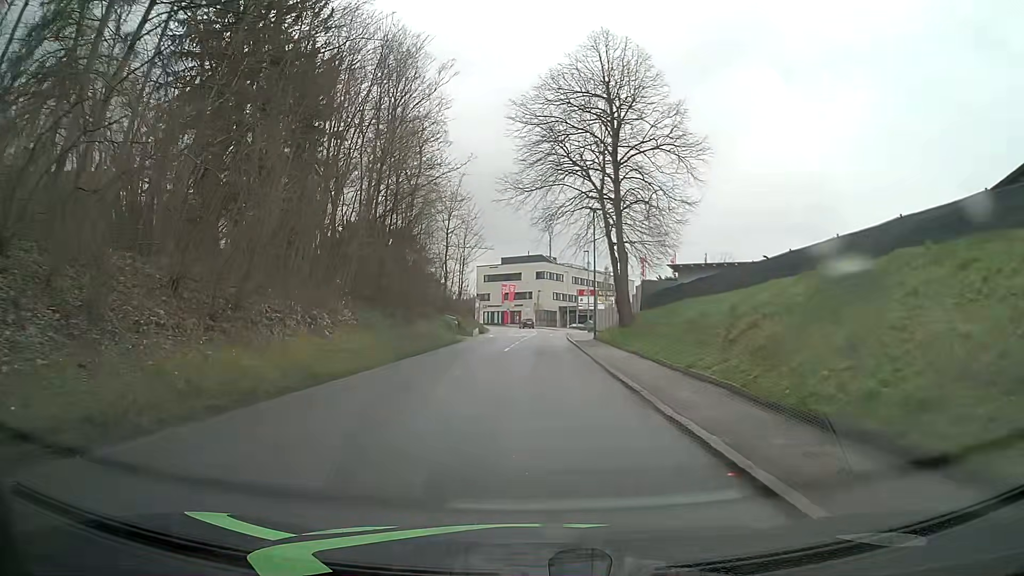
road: tertiary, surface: asphalt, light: Day
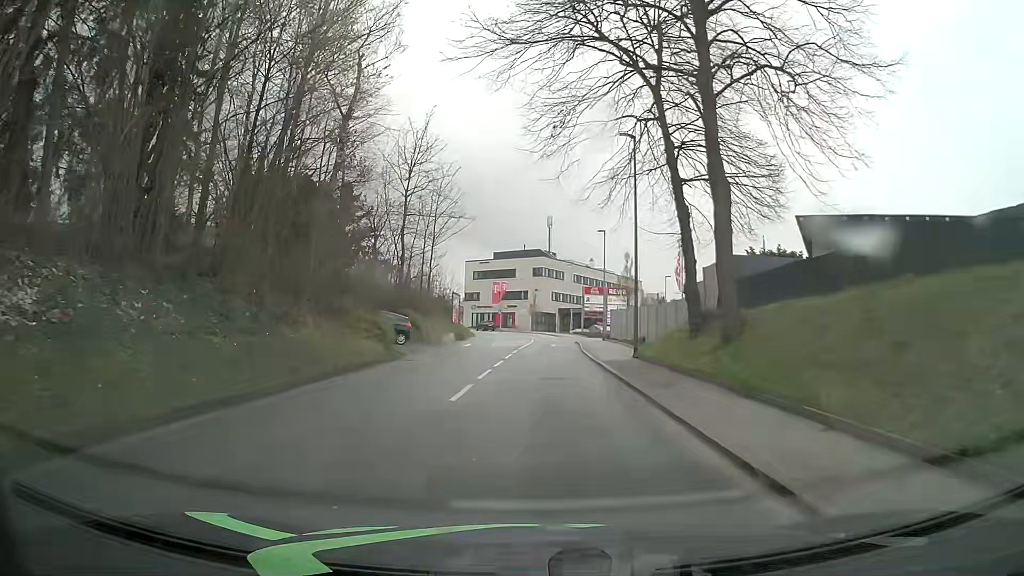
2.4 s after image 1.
(-0.2, +18.0) m; 0°
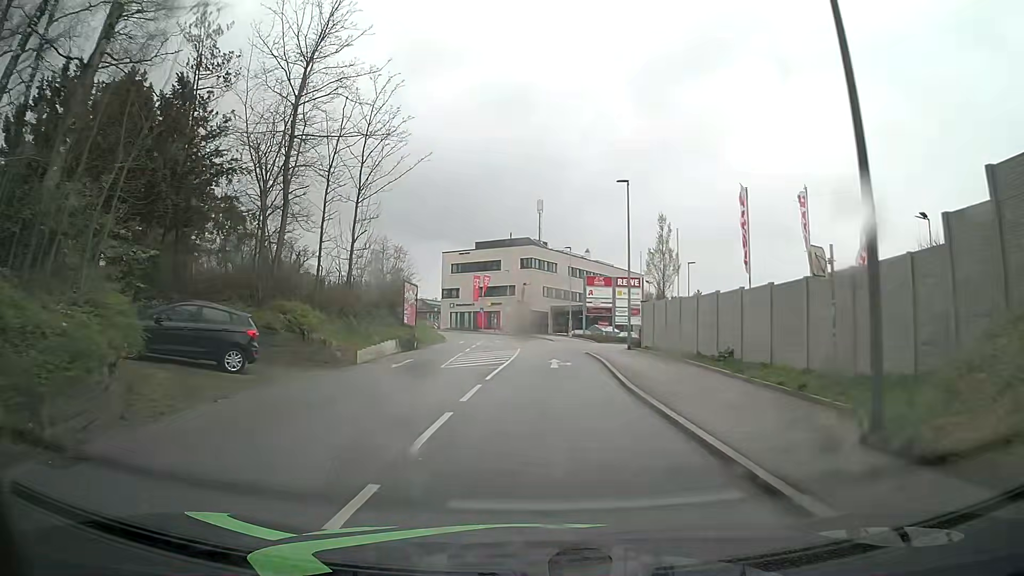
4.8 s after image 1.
(+0.1, +17.8) m; +1°
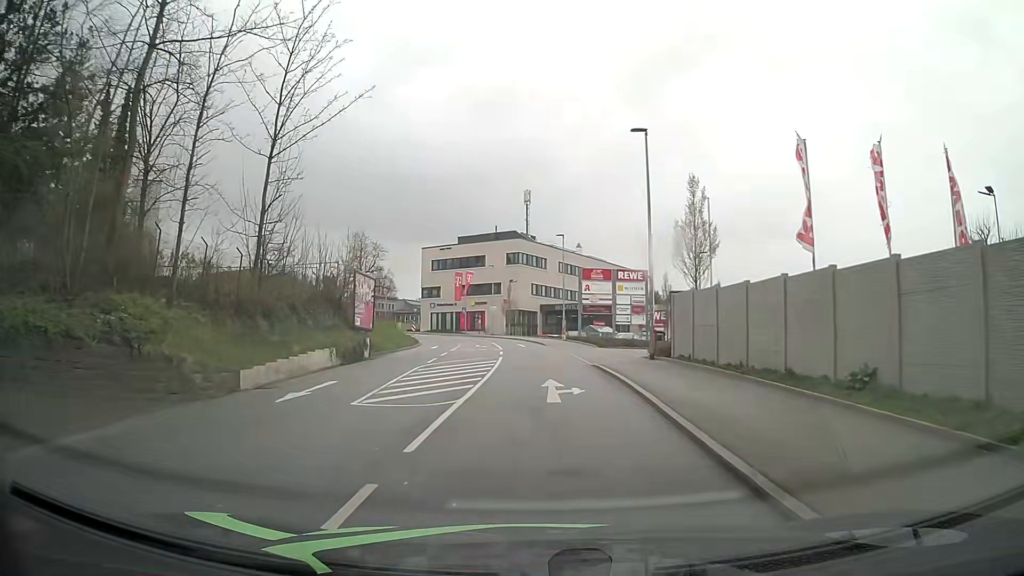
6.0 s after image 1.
(0.0, +8.9) m; -1°
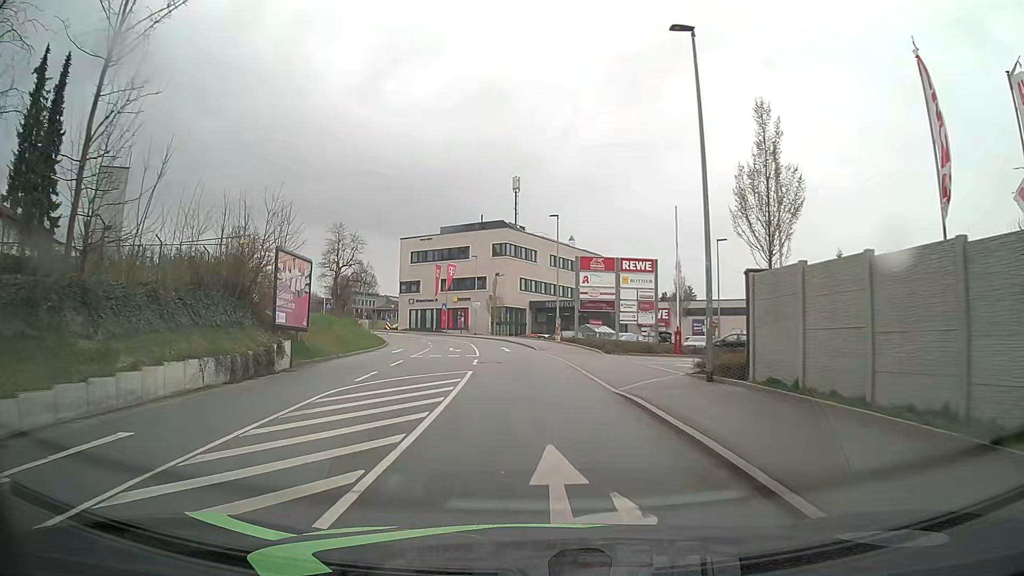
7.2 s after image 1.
(+0.2, +8.9) m; +2°
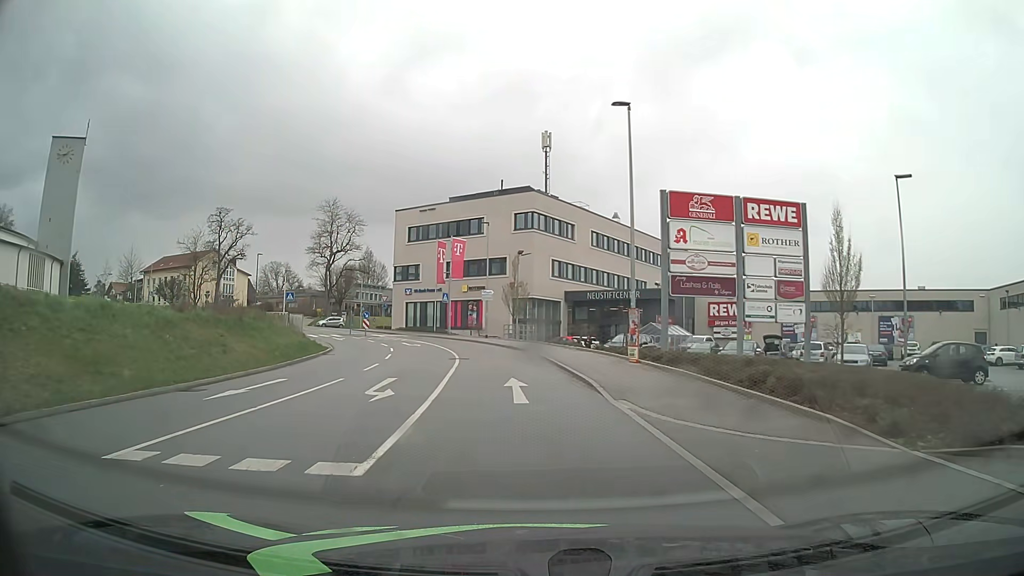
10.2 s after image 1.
(-0.3, +22.4) m; -3°
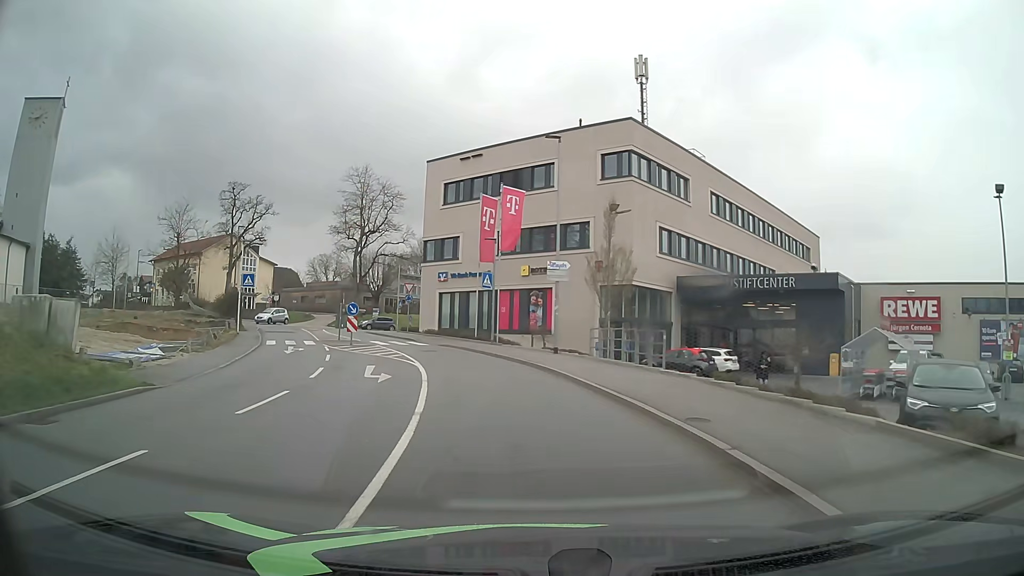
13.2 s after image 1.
(-0.8, +22.6) m; -6°
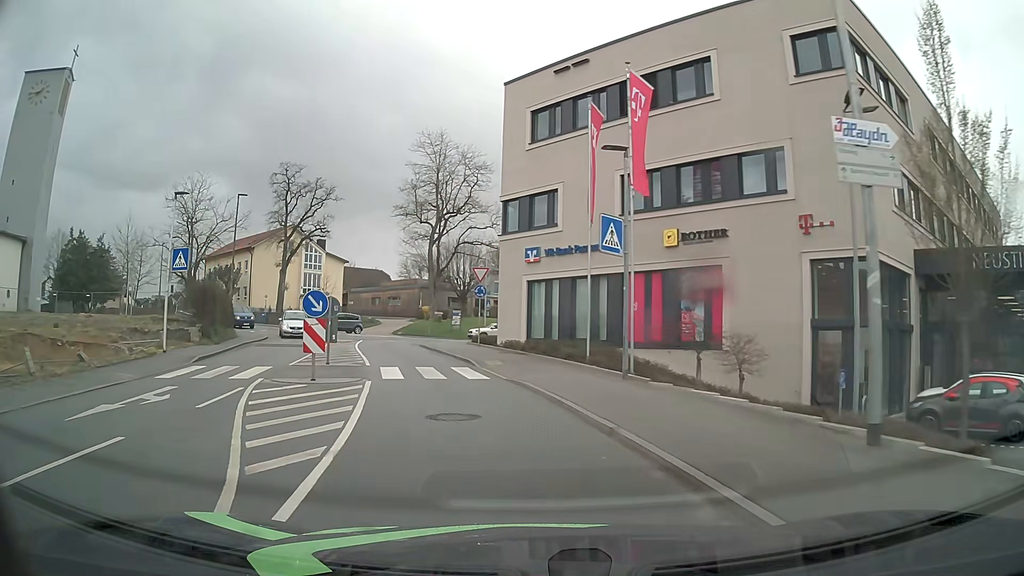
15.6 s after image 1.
(-1.1, +18.0) m; -8°
